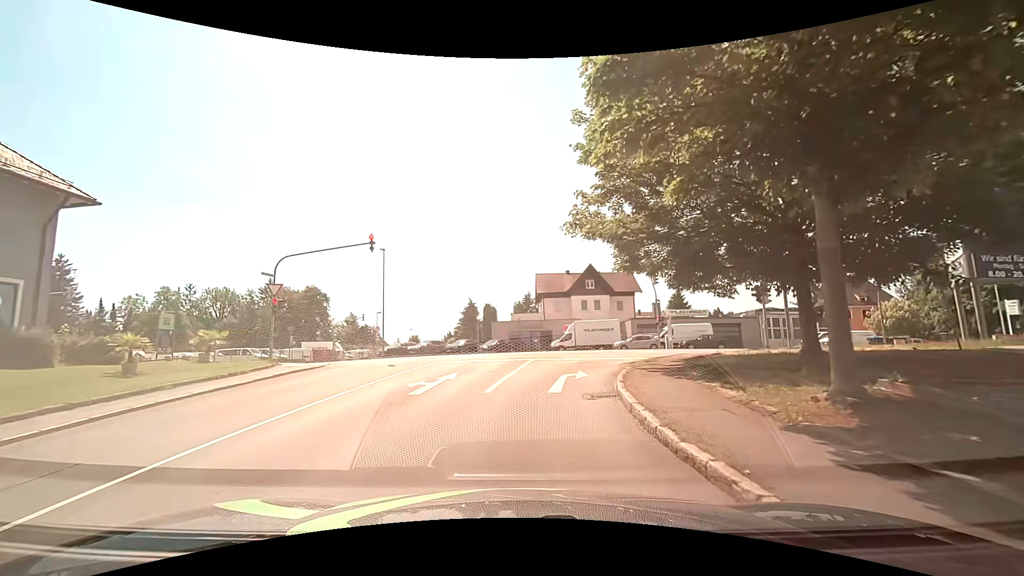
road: residential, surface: asphalt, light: Day
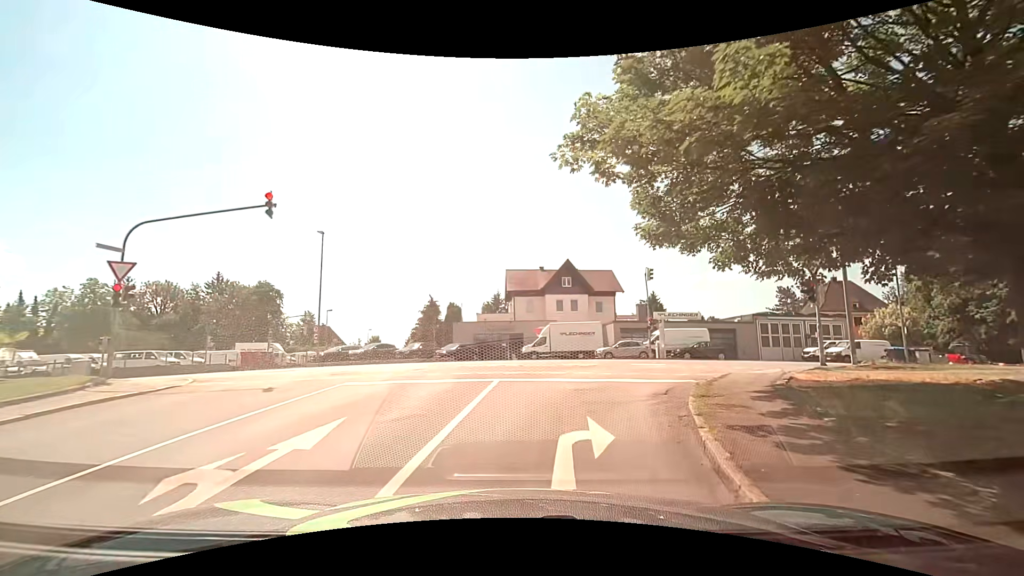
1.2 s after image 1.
(+0.1, +7.2) m; +3°
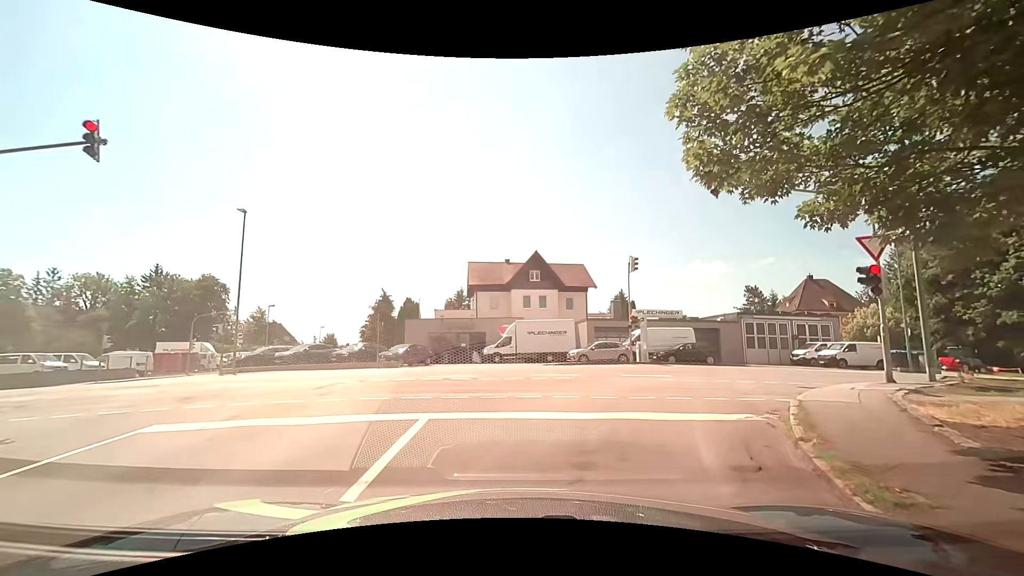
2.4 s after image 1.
(+0.2, +5.2) m; +4°
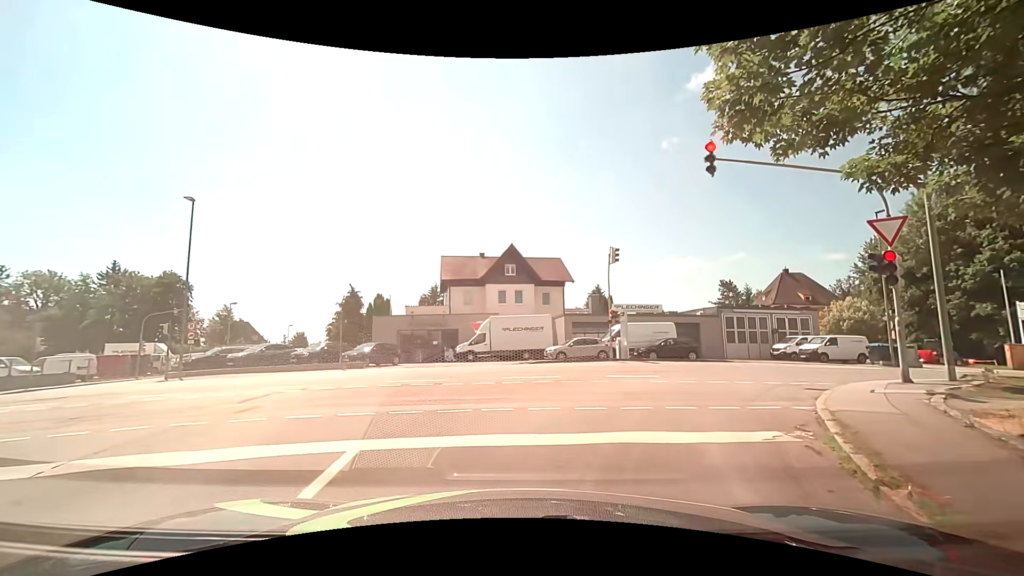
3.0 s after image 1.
(+0.1, +1.8) m; +1°
